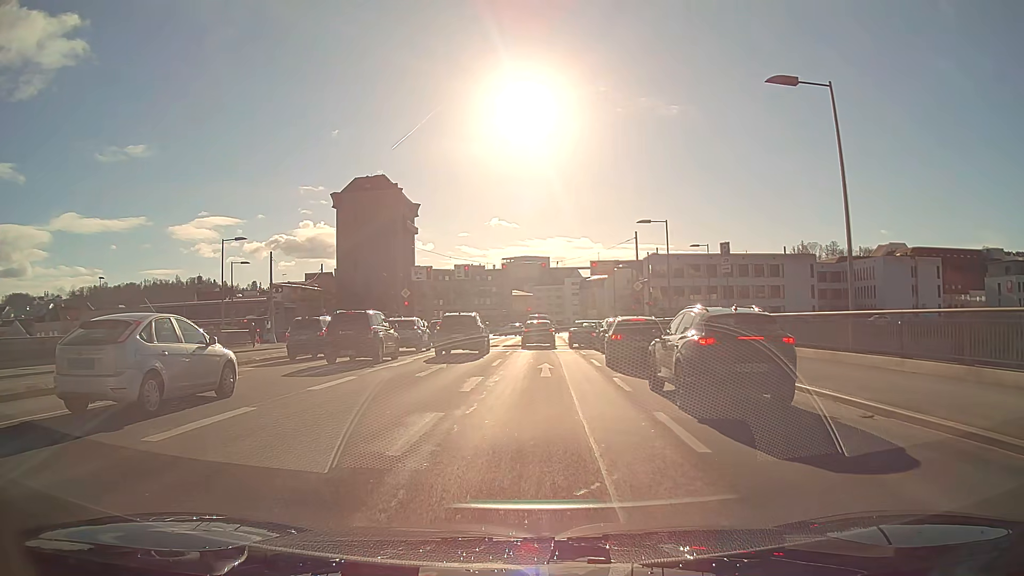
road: primary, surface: asphalt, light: Day
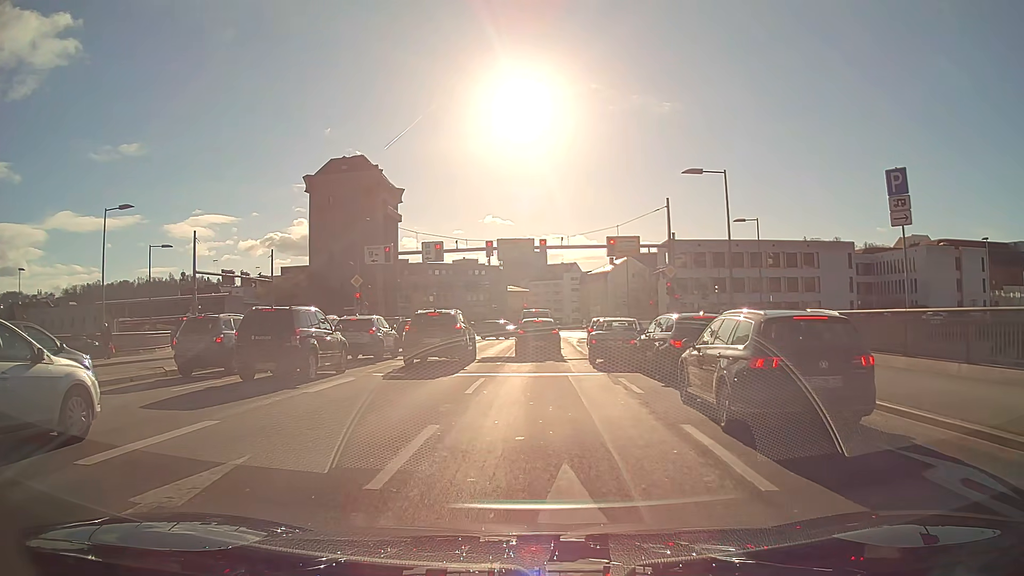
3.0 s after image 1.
(0.0, +14.5) m; 0°
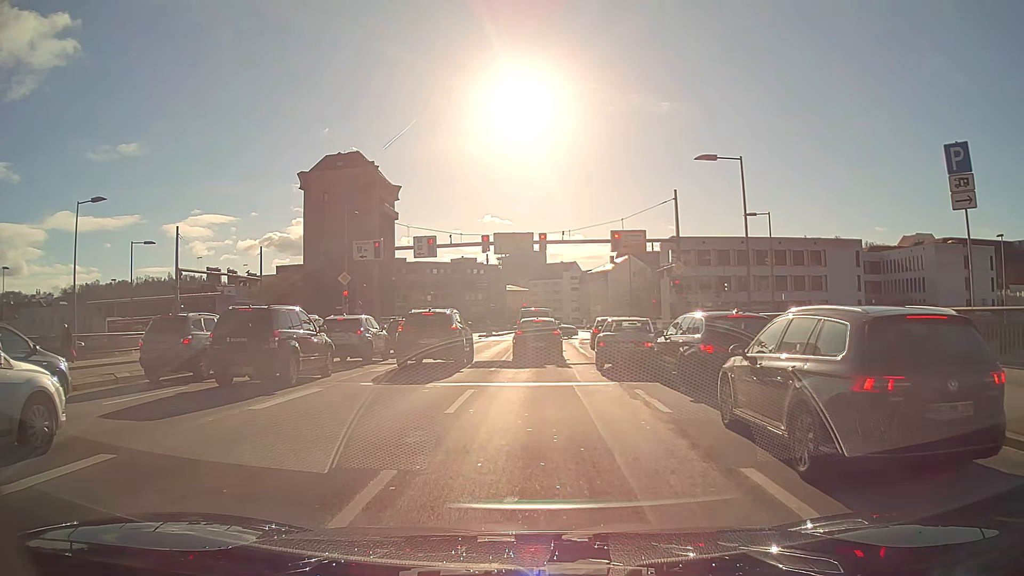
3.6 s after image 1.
(0.0, +2.5) m; 0°
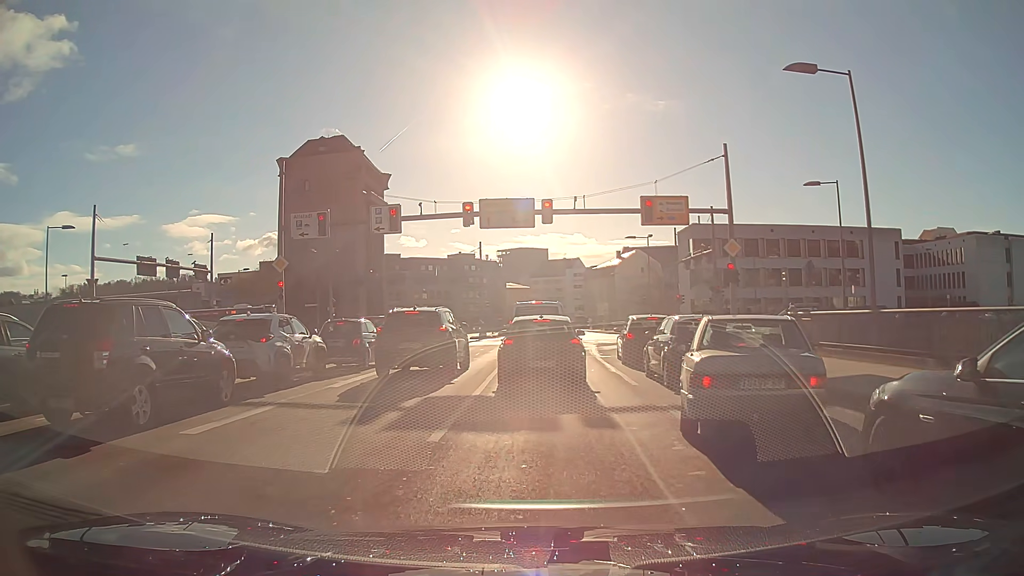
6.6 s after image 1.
(0.0, +10.3) m; 0°
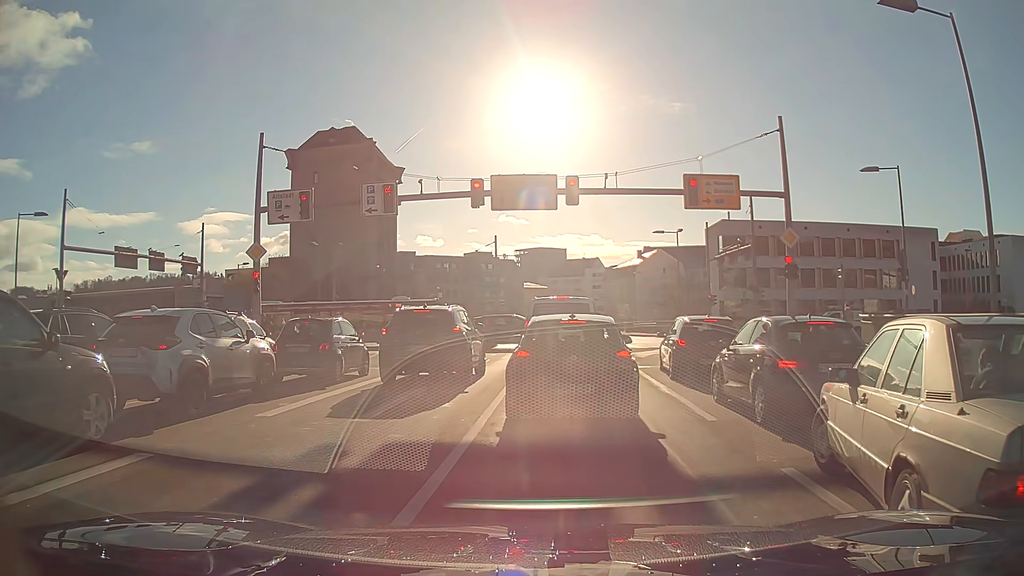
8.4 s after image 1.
(-0.1, +4.5) m; -2°
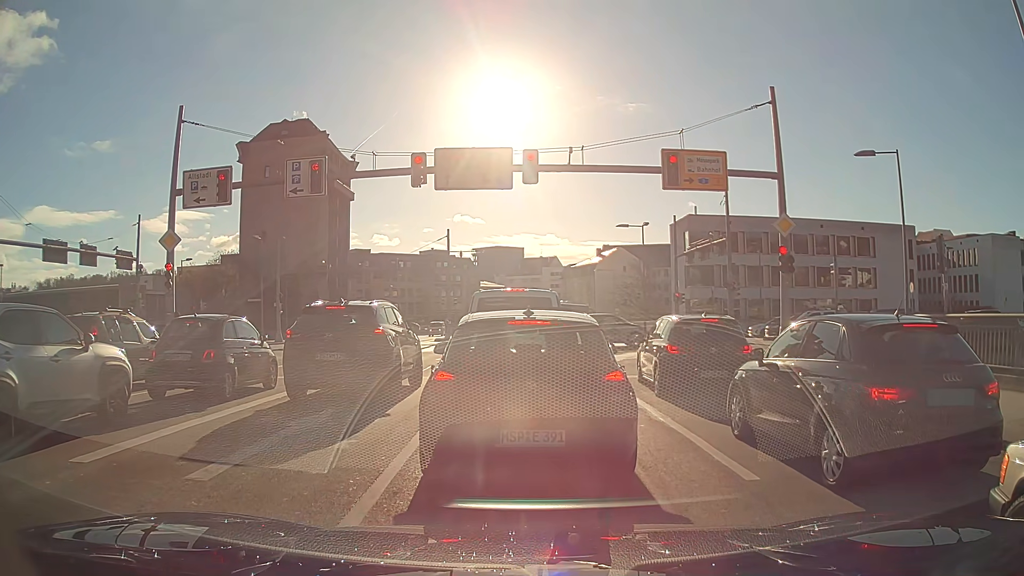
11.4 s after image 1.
(0.0, +3.4) m; +1°
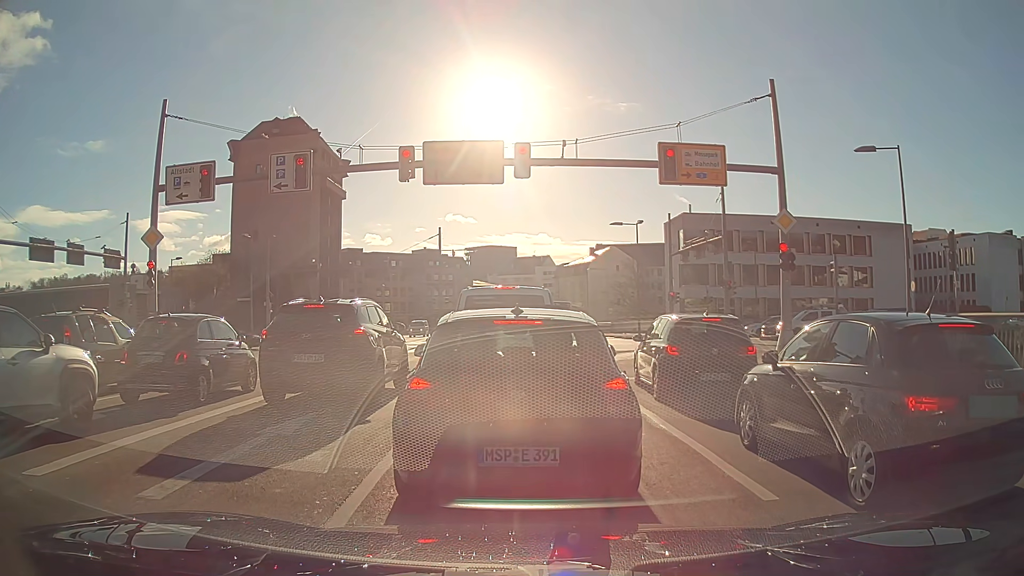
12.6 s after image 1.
(0.0, +0.6) m; 0°
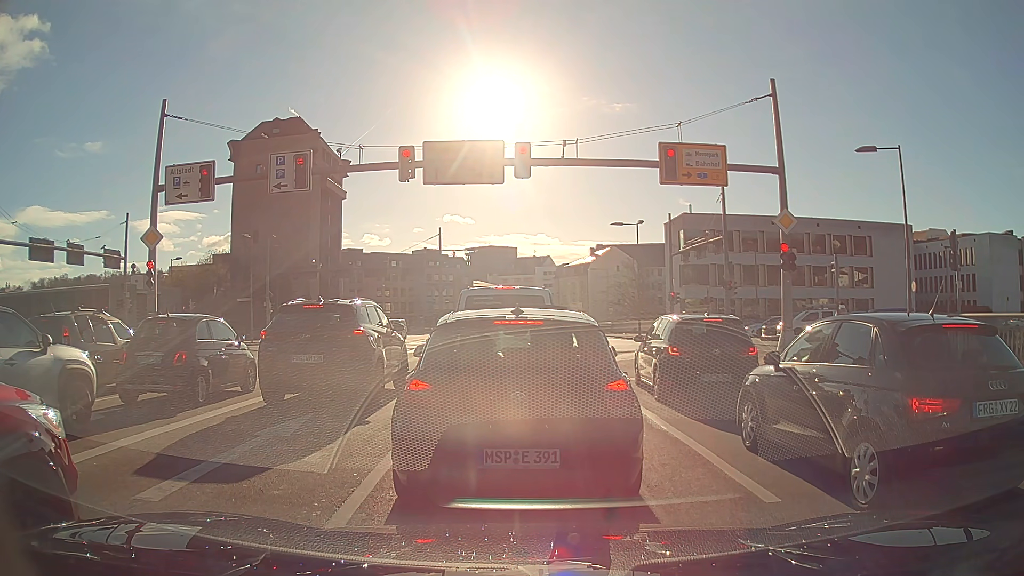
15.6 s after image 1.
(0.0, +0.1) m; 0°
